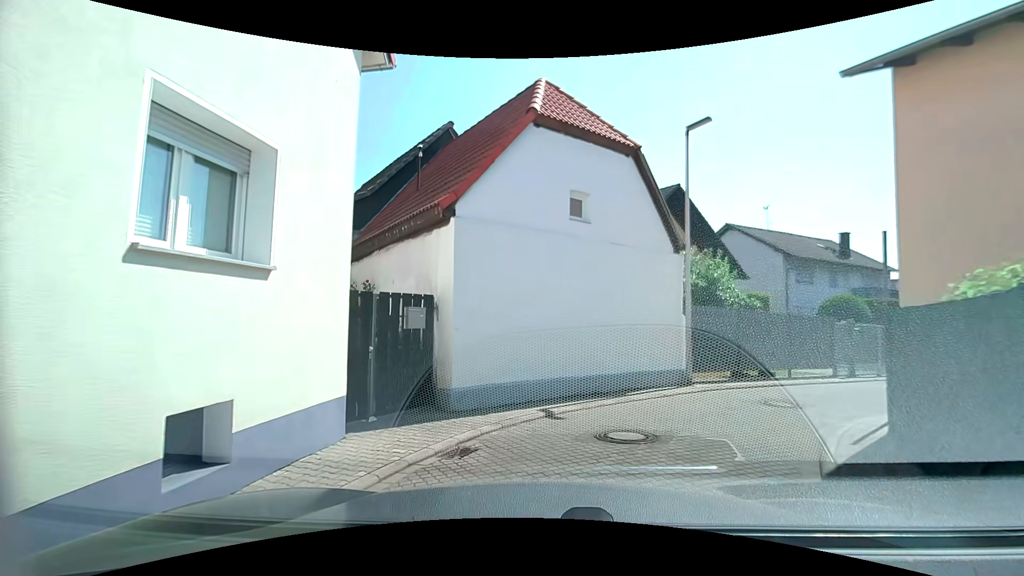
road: residential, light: Day
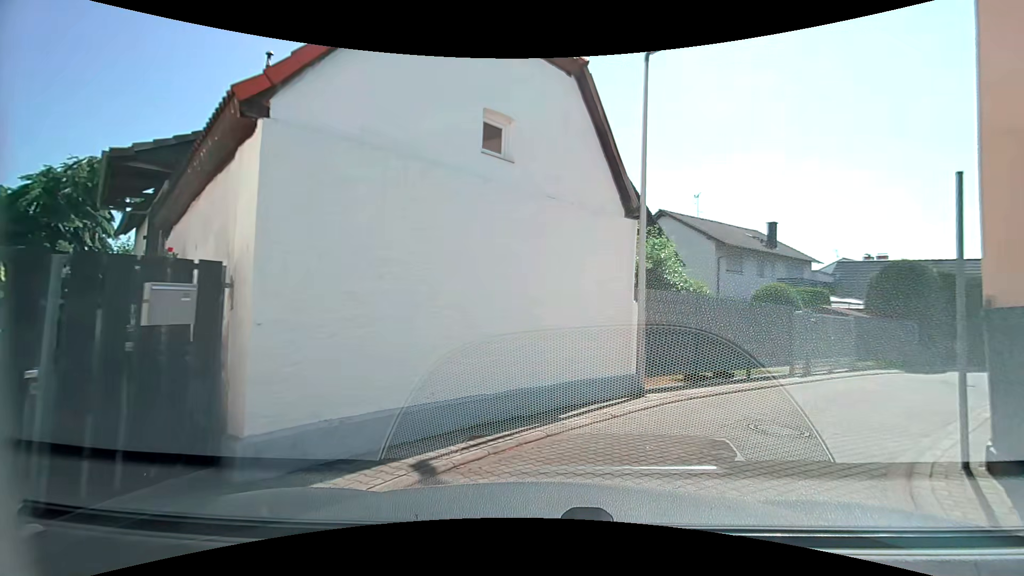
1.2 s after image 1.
(+0.1, +3.5) m; +6°
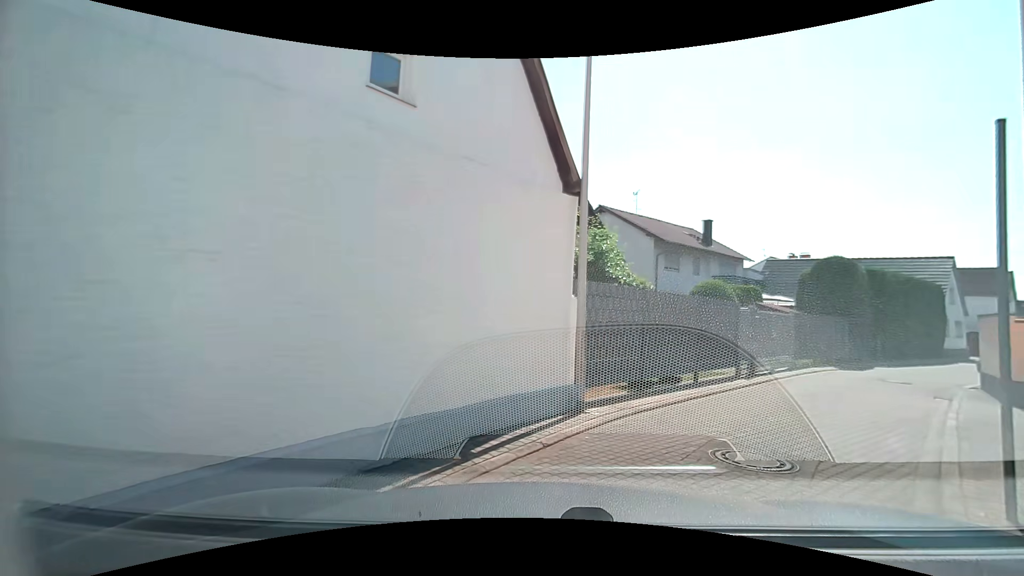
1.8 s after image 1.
(+0.2, +1.8) m; +8°
